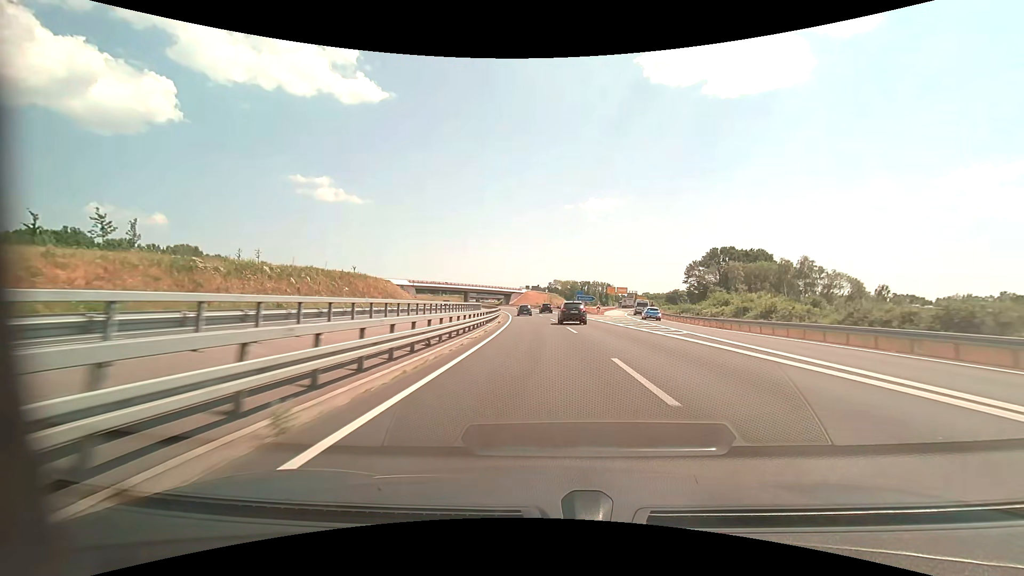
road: motorway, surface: asphalt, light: Day
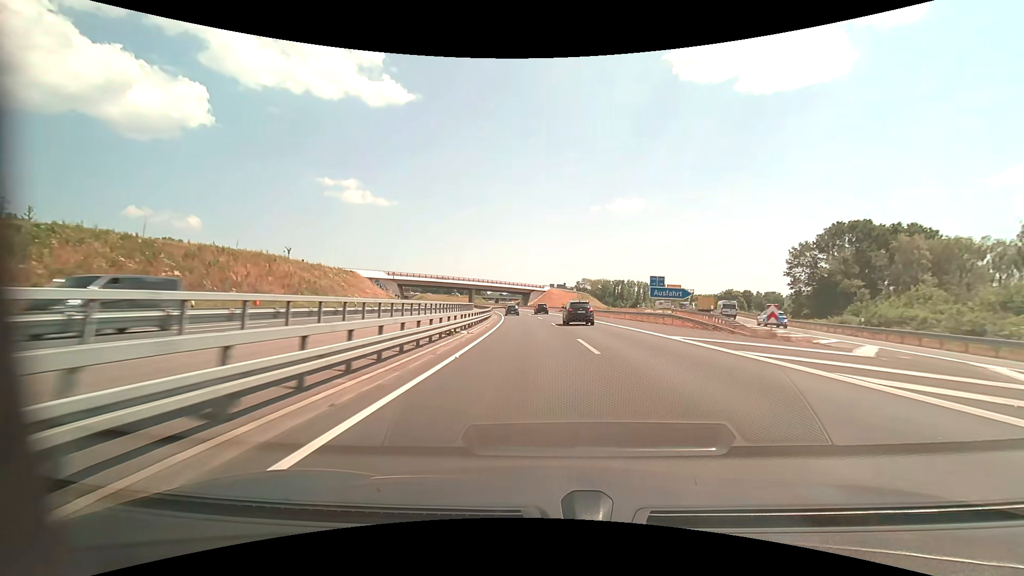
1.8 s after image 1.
(-0.8, +46.6) m; -3°
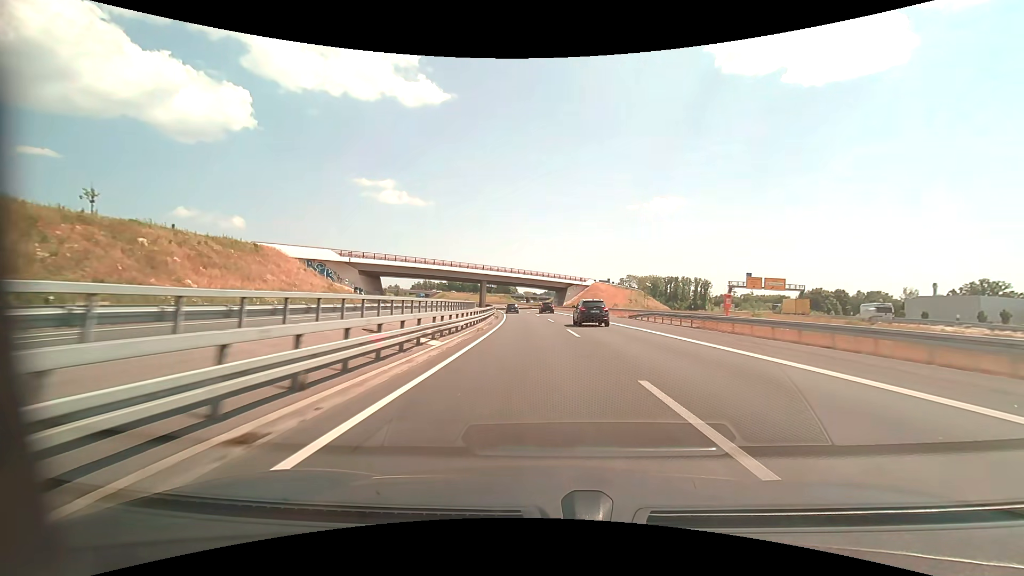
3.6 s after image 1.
(-1.8, +46.7) m; -4°
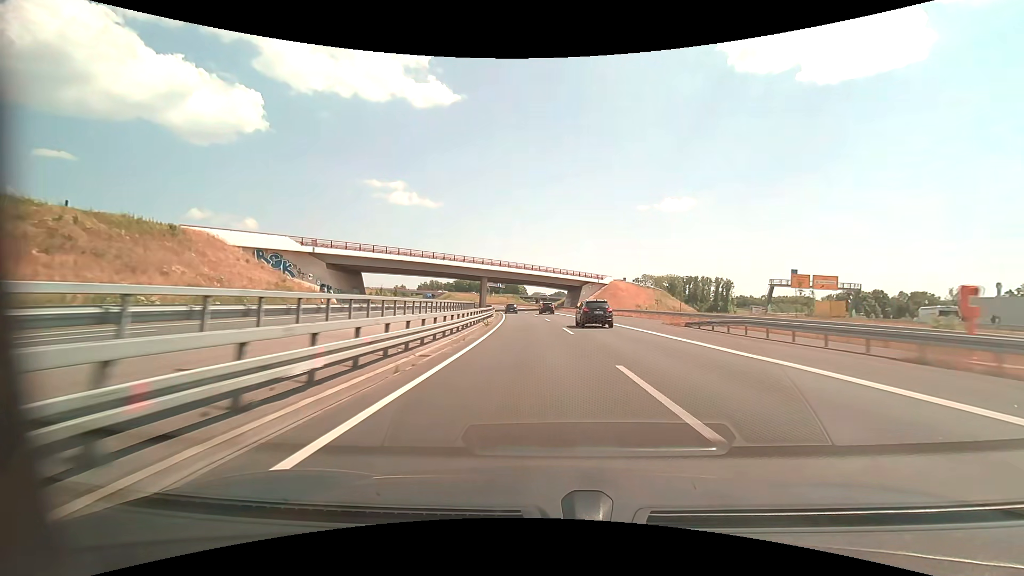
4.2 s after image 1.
(-0.1, +15.5) m; -1°
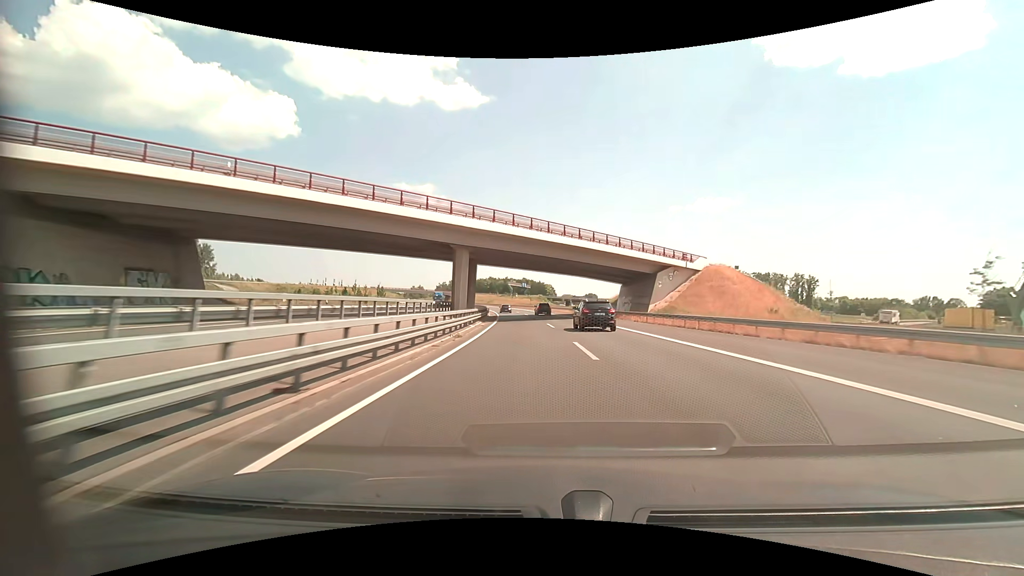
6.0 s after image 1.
(-1.5, +46.4) m; -3°
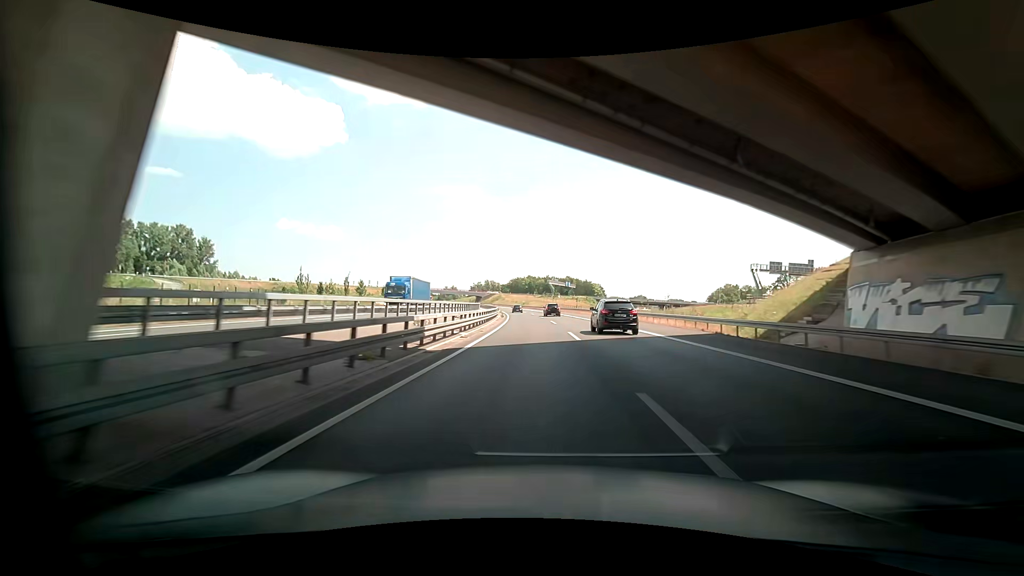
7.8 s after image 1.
(-1.8, +46.3) m; -5°
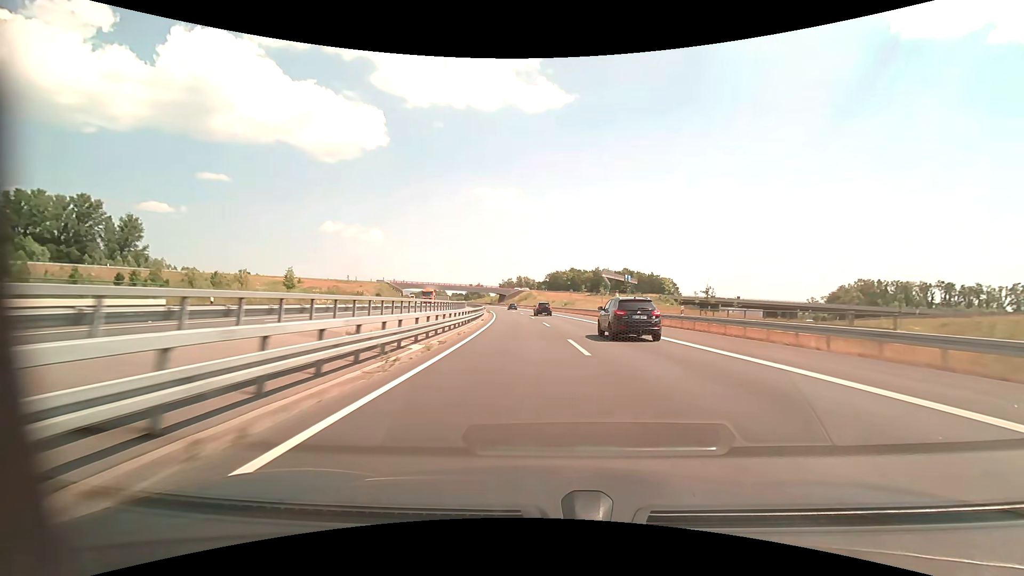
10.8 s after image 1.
(-3.4, +77.8) m; -5°
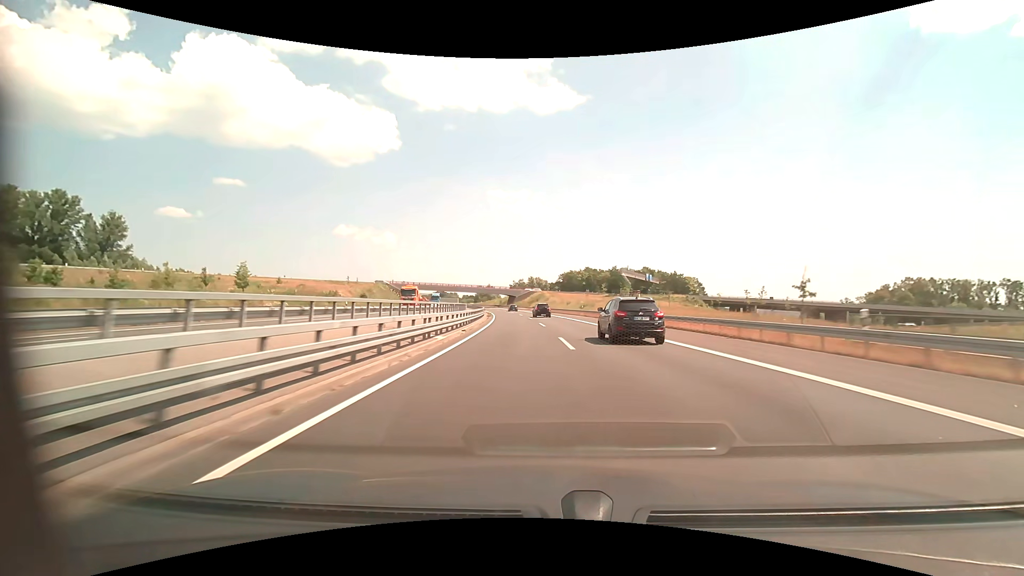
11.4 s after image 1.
(-0.1, +15.8) m; -1°
